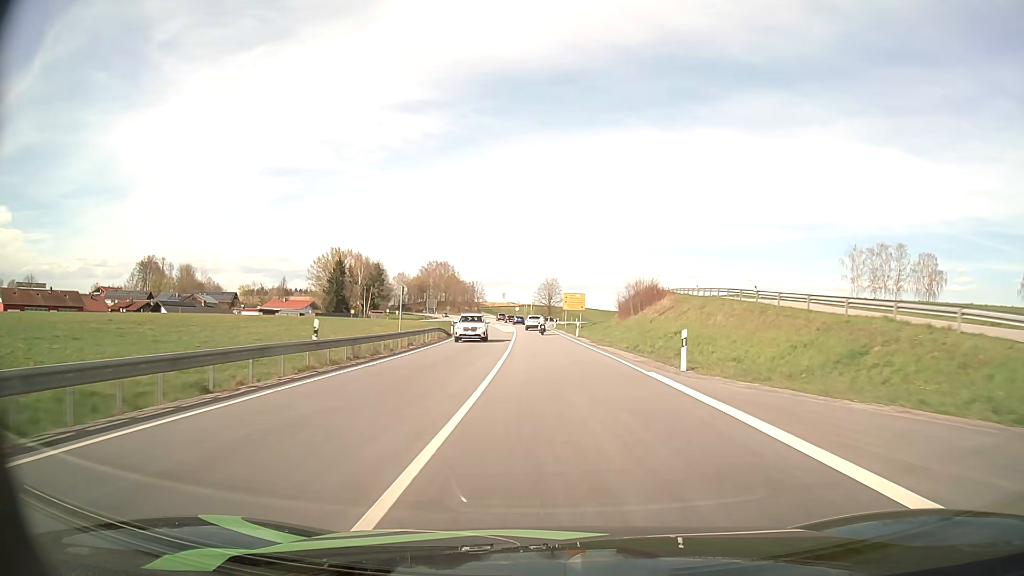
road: primary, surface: asphalt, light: Day
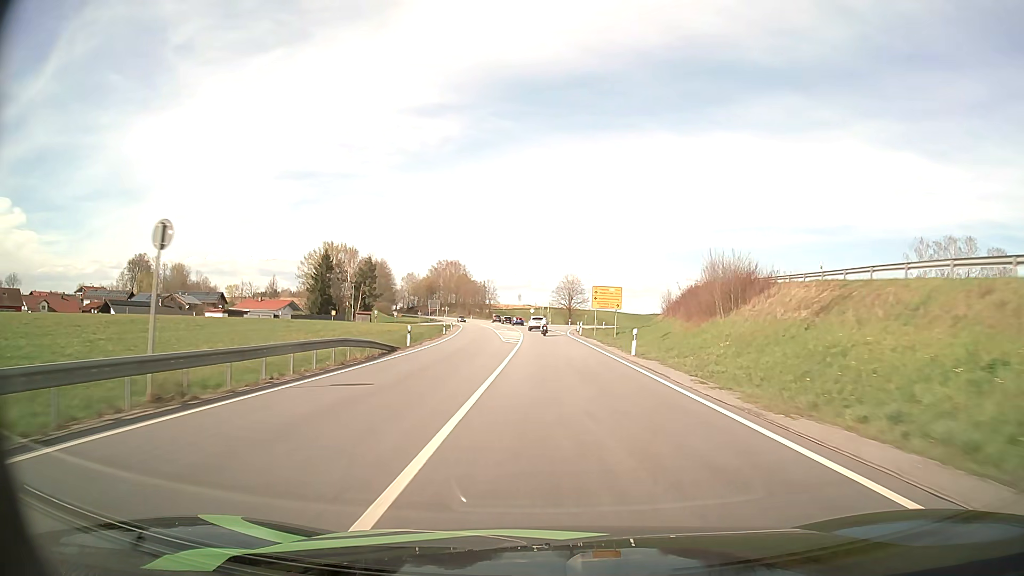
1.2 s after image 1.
(-0.3, +25.3) m; -1°
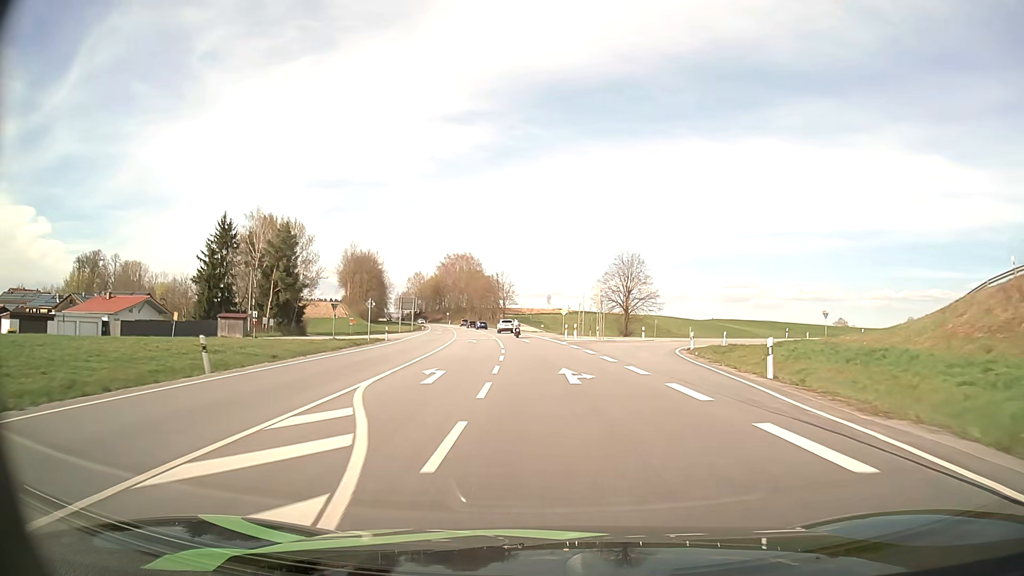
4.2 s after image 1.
(-1.3, +64.1) m; -3°
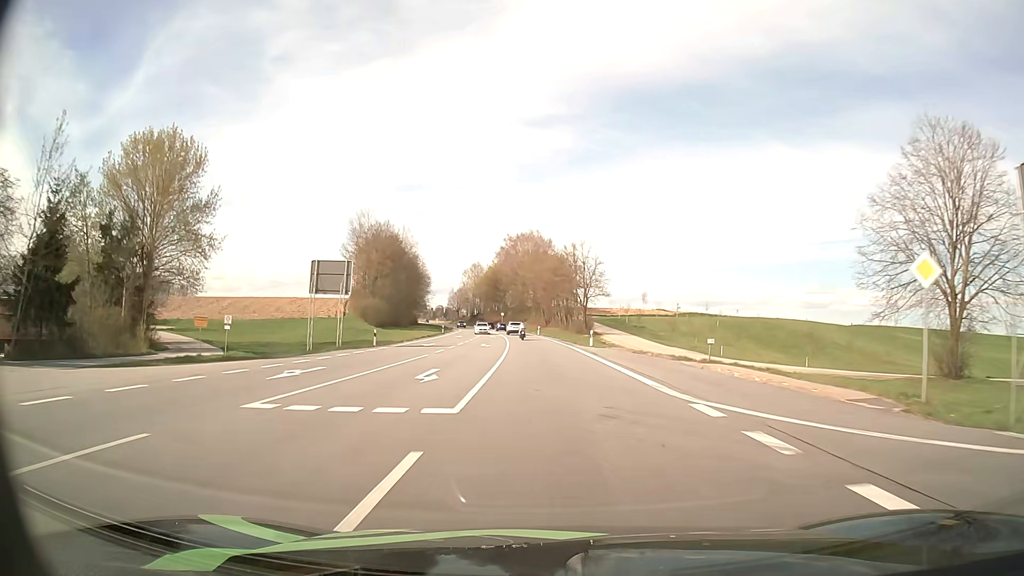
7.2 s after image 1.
(-4.3, +67.8) m; -7°
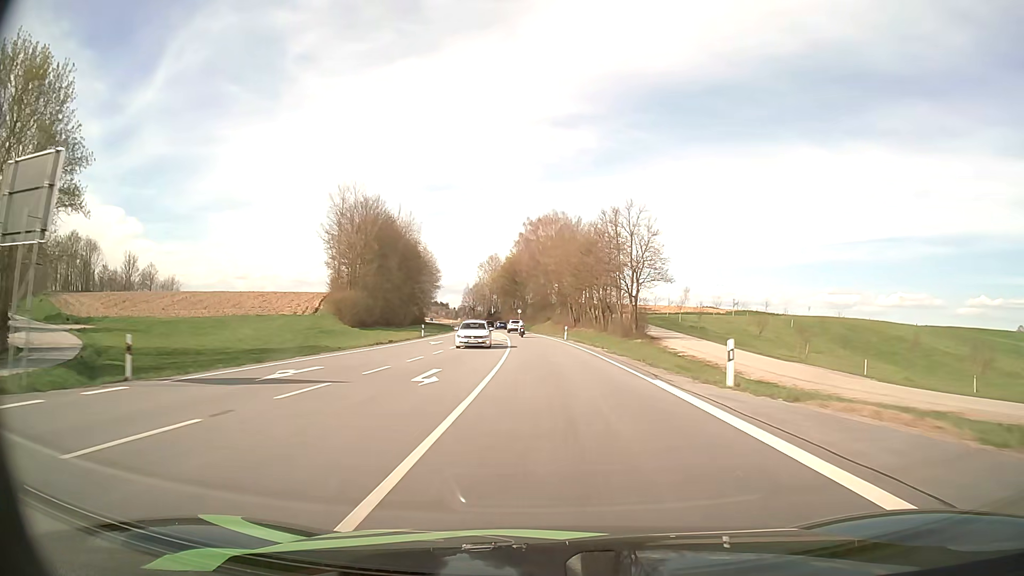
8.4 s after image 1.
(-0.5, +28.7) m; -2°
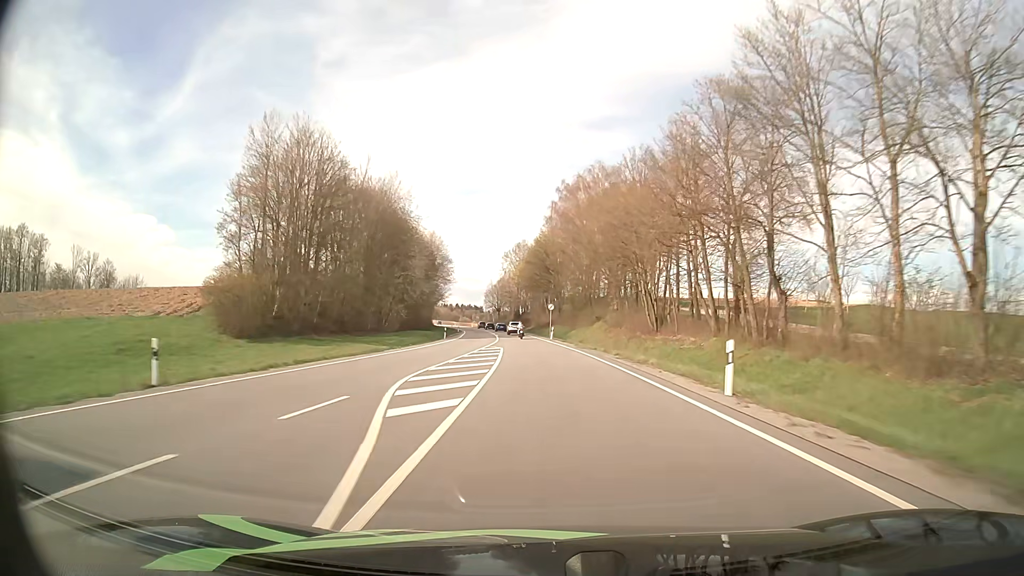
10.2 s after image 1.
(-1.2, +44.8) m; -3°
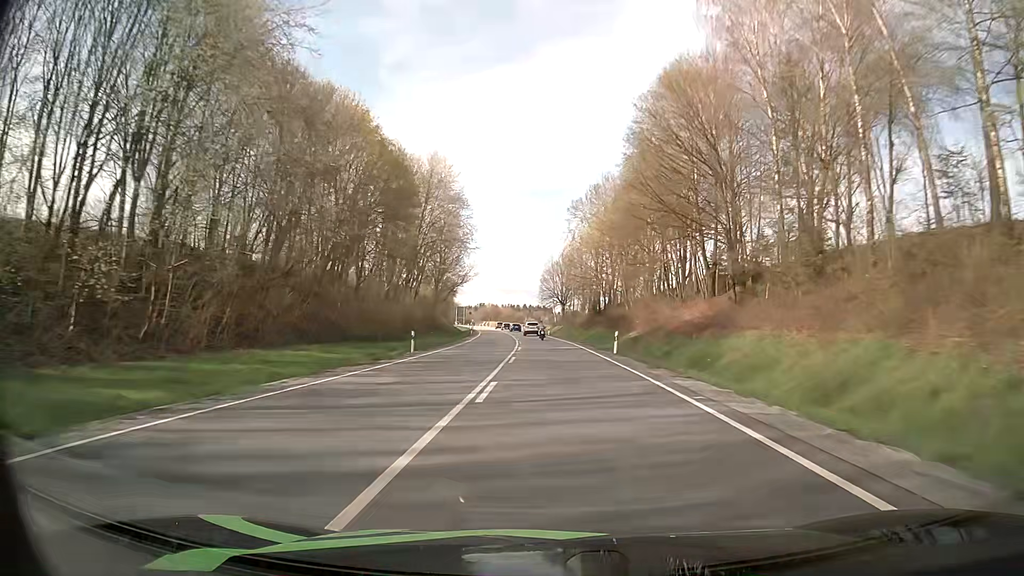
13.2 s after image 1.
(-4.6, +78.4) m; -6°
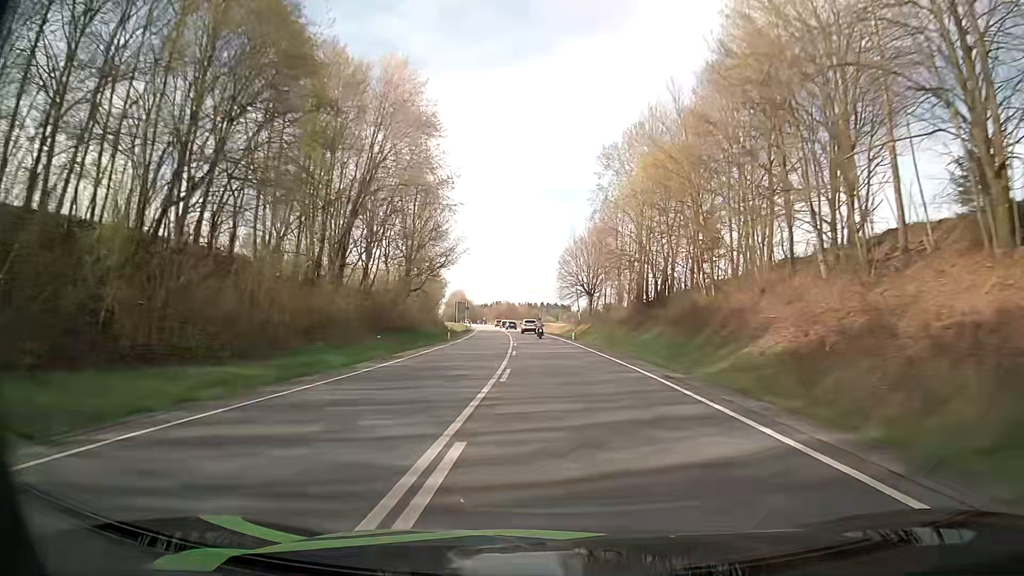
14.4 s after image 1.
(-0.5, +32.1) m; -2°
(0, +10) (0, +20) (0, +30) (-1, +40) (-1, +50) (-2, +60) (-2, +70) (-3, +80) (-4, +90) (-5, +100) m
